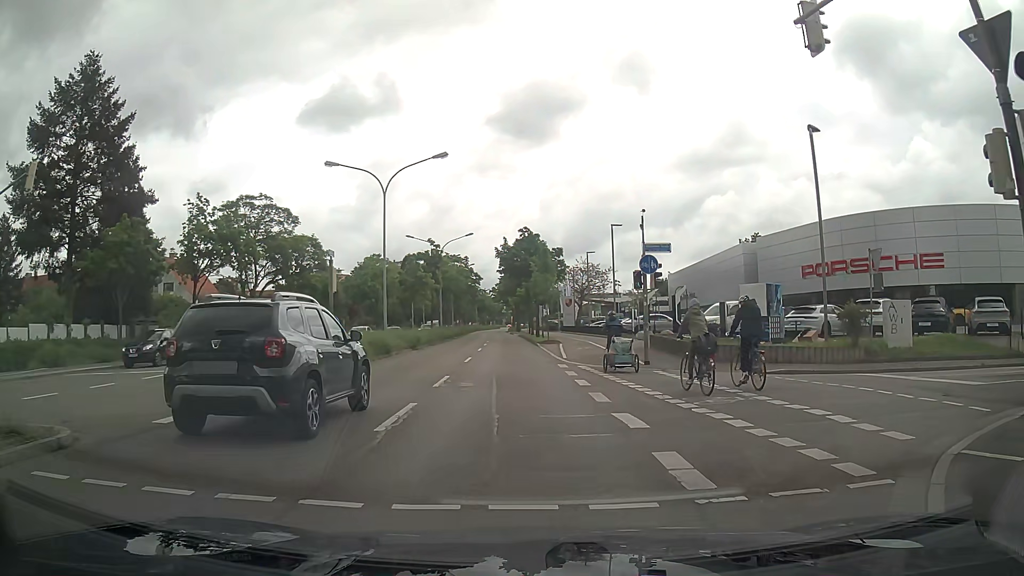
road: primary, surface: asphalt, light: Day
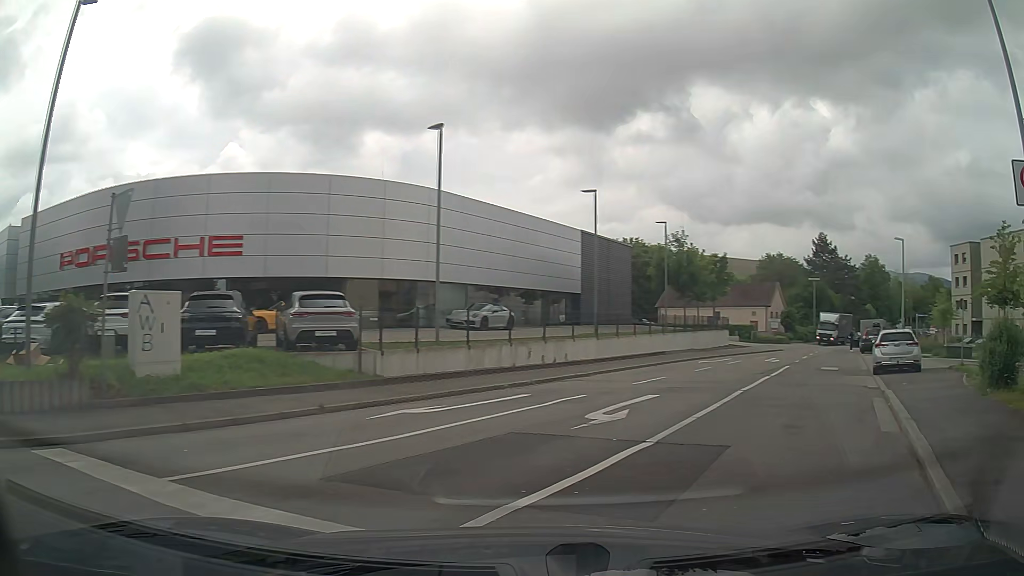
(+4.8, +9.5) m; +65°
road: residential
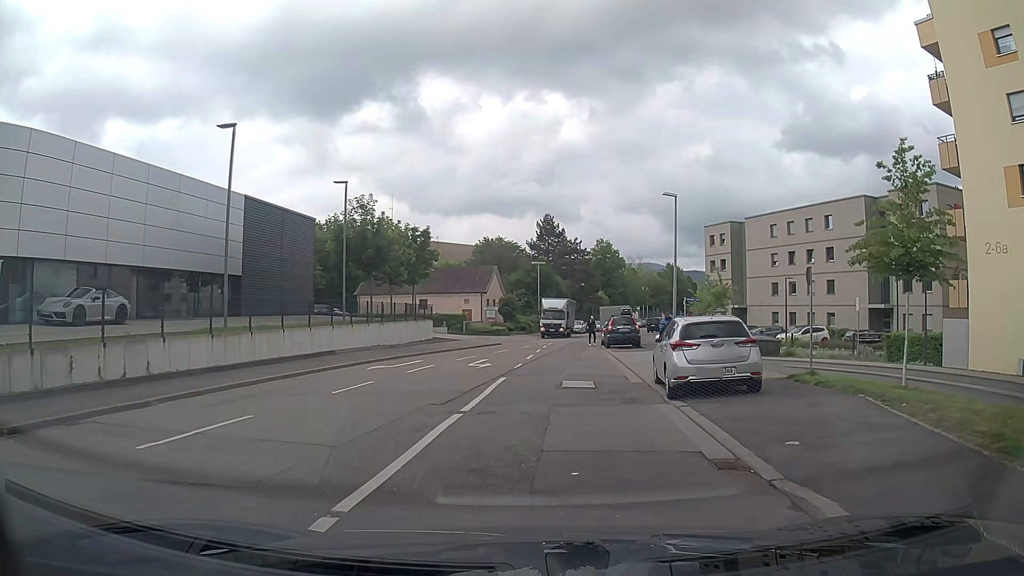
(+3.0, +10.1) m; +23°
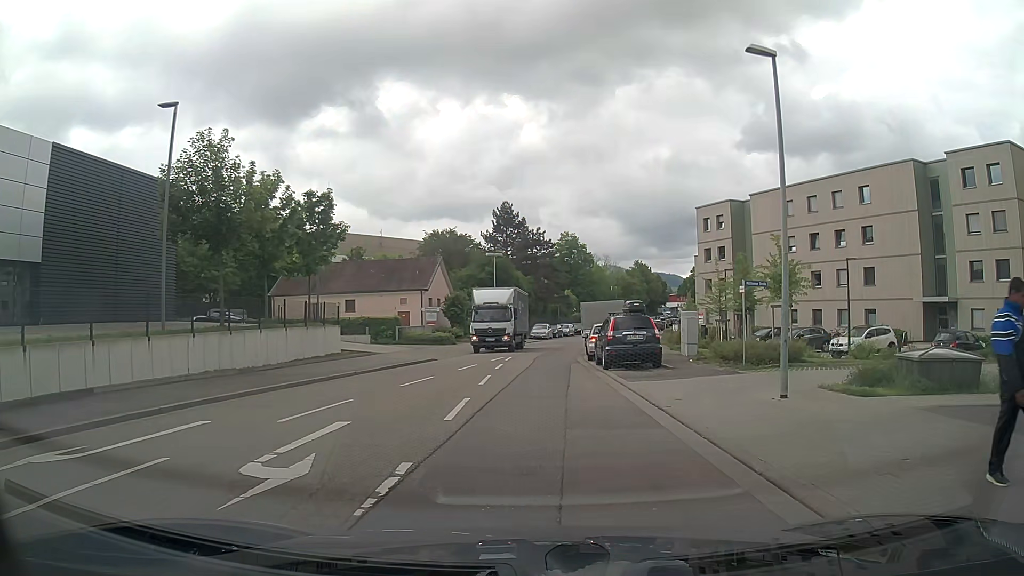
(-0.1, +14.8) m; +1°
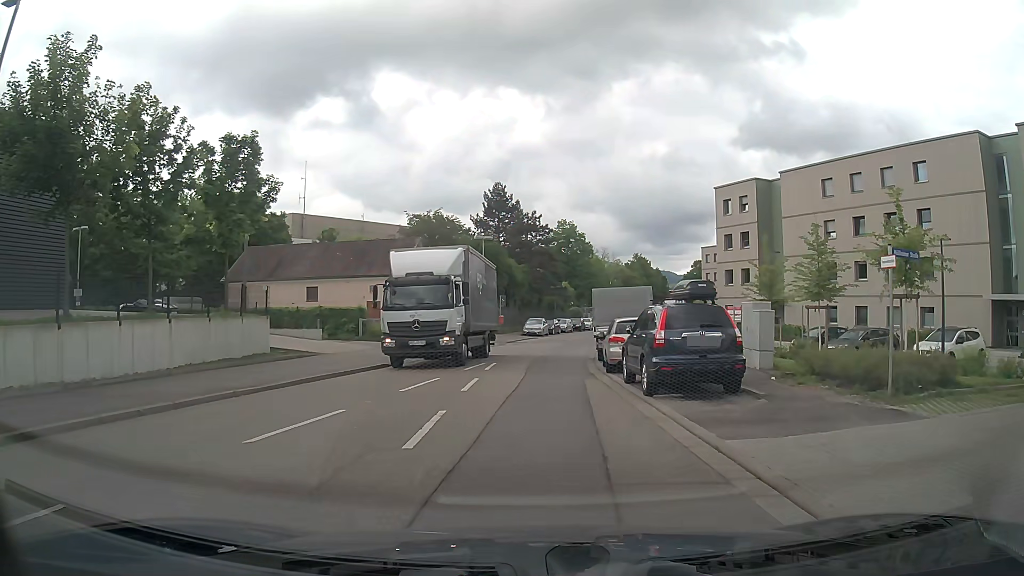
(+0.1, +8.7) m; 0°
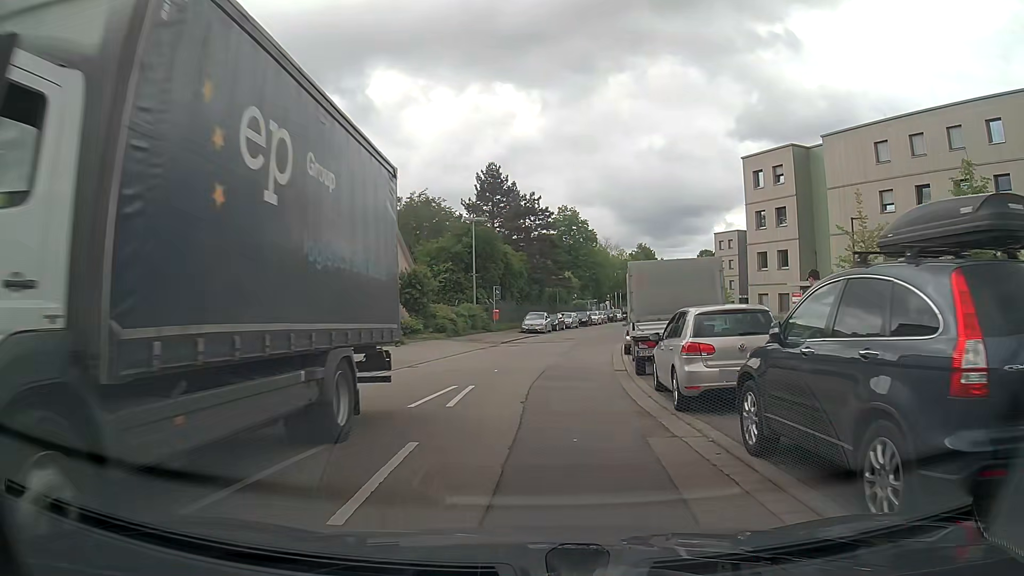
(+0.2, +8.7) m; +1°
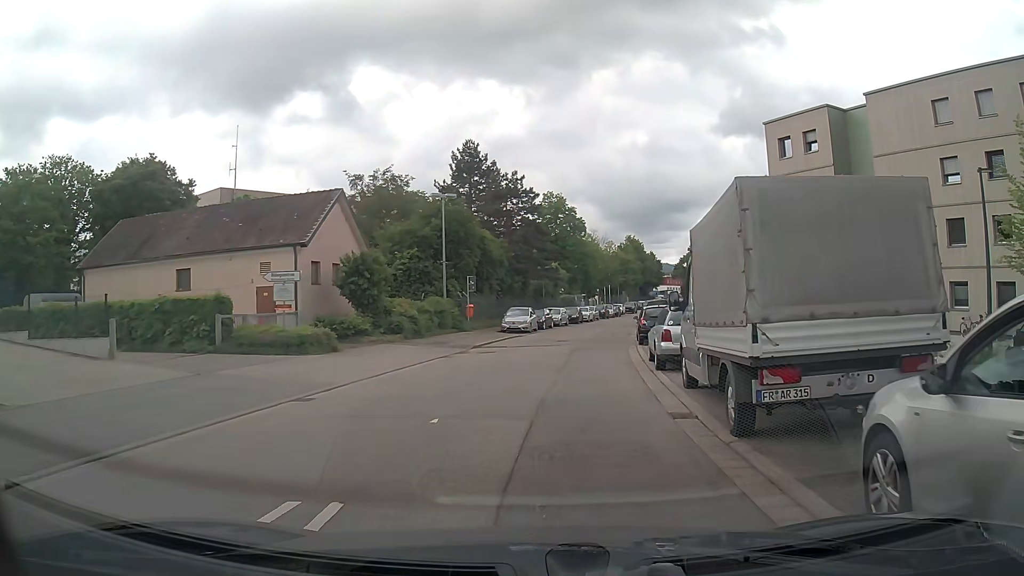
(+0.1, +8.6) m; +1°
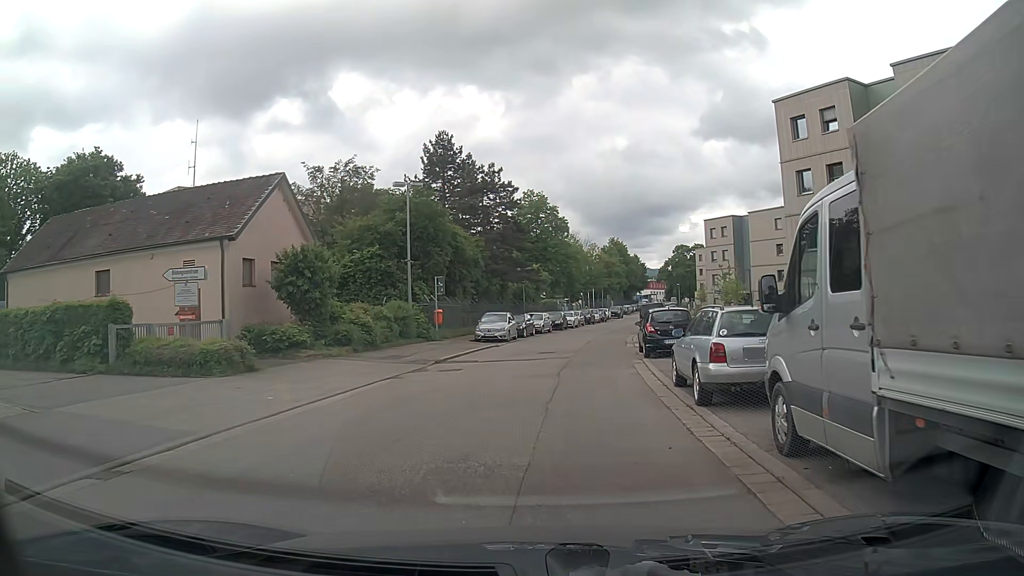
(+0.2, +5.5) m; +2°
